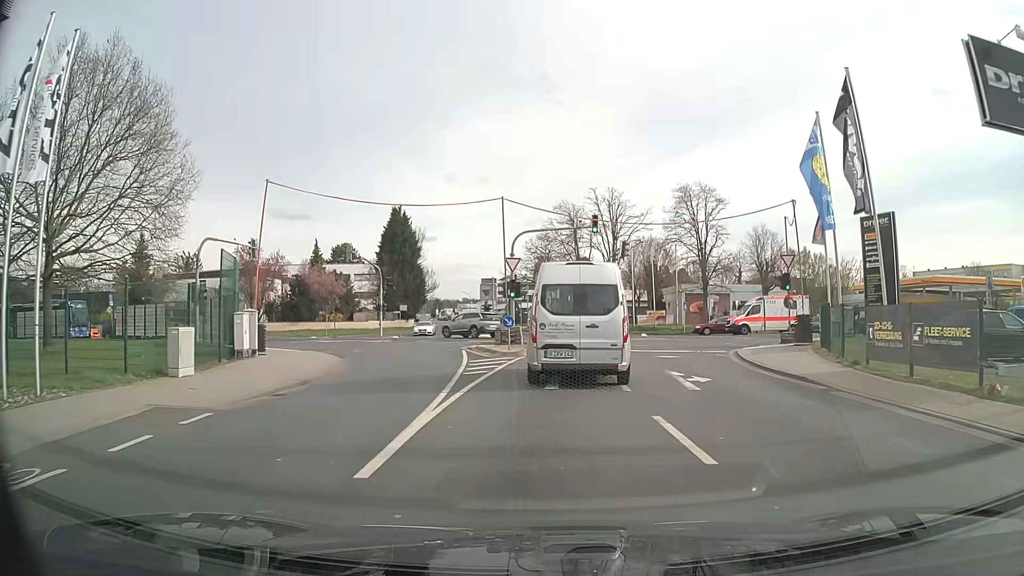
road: tertiary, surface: asphalt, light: Day
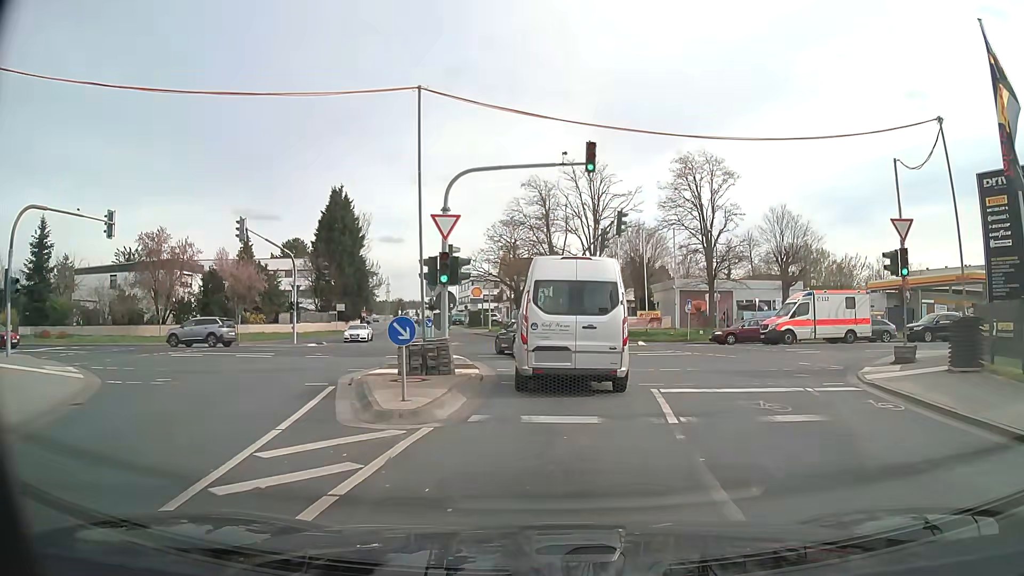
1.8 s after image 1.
(+0.2, +13.9) m; +3°
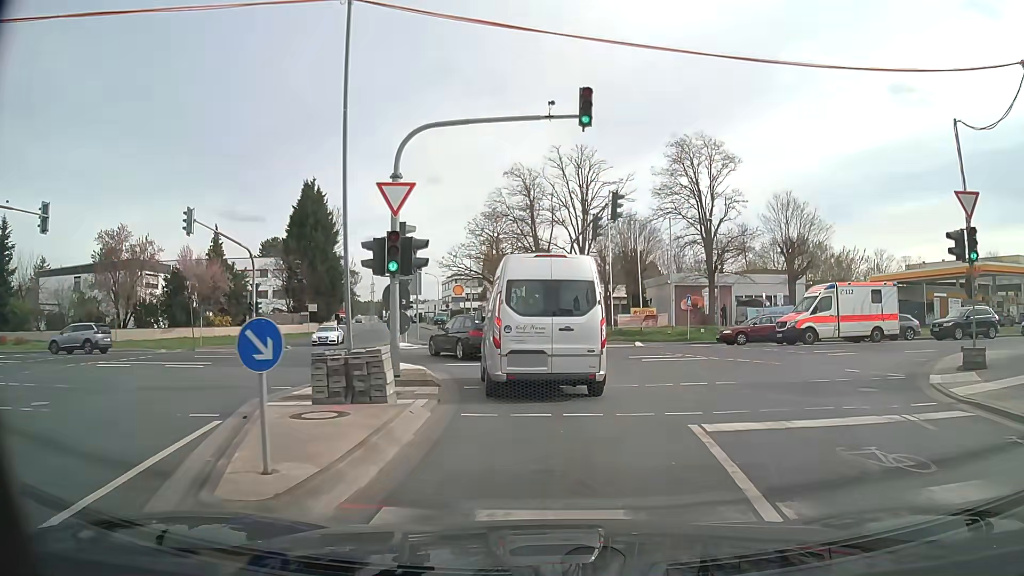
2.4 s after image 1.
(0.0, +4.4) m; +1°
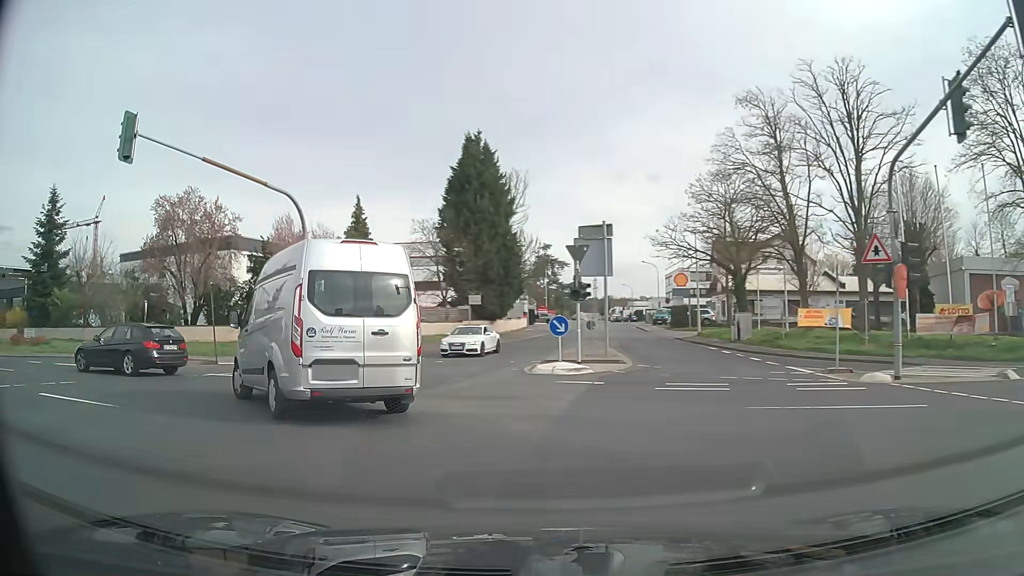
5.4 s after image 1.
(-1.2, +18.2) m; -19°
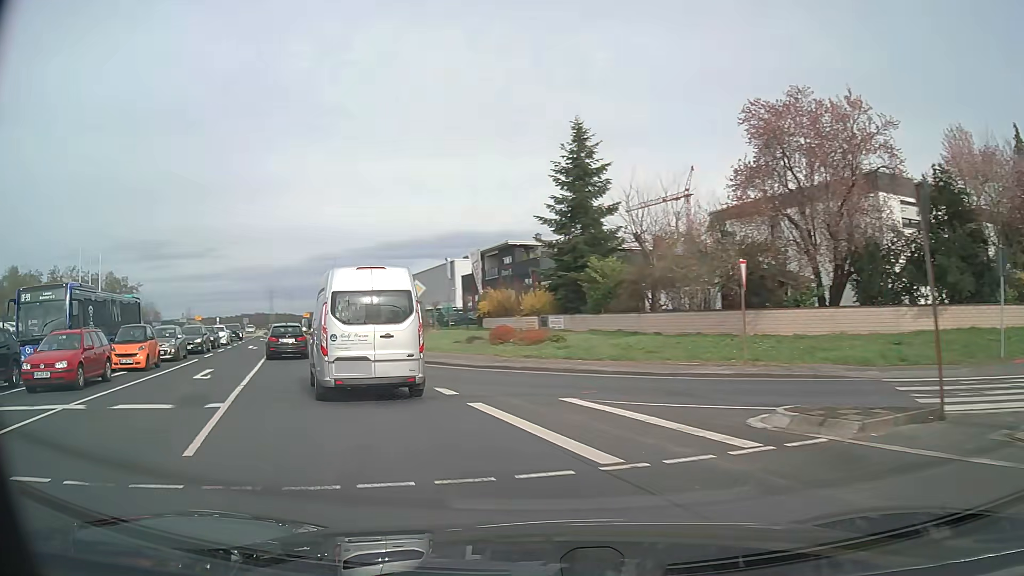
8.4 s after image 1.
(-7.8, +15.3) m; -53°
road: secondary
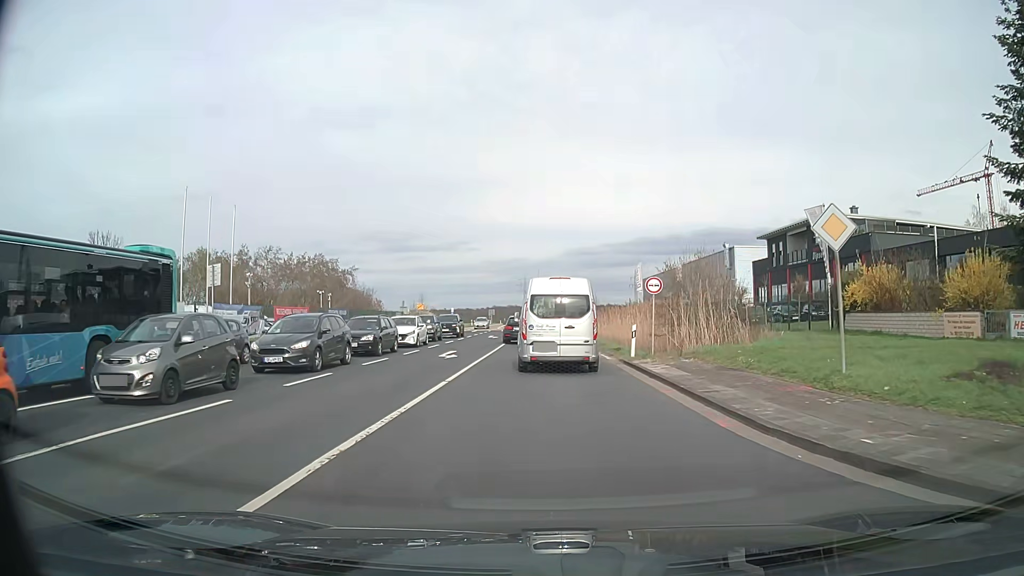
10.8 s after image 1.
(-5.7, +18.3) m; -23°
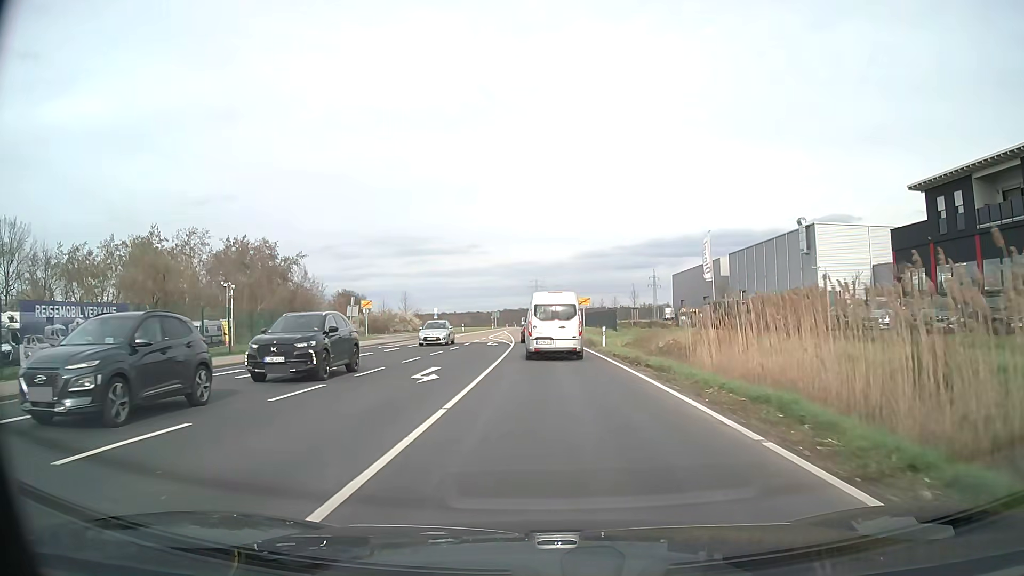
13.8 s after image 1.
(-0.3, +31.2) m; -1°
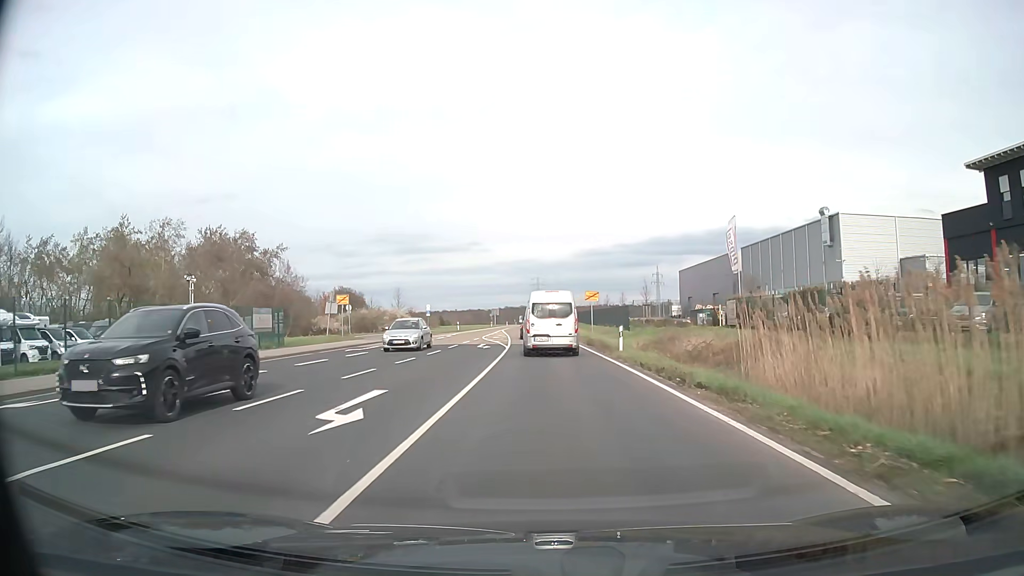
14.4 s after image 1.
(0.0, +7.1) m; 0°
(0, +10) (0, +20) (0, +30) (-1, +40) (-1, +50) (-1, +60) (-2, +70) (-2, +80) (-3, +90) (-3, +100) m
